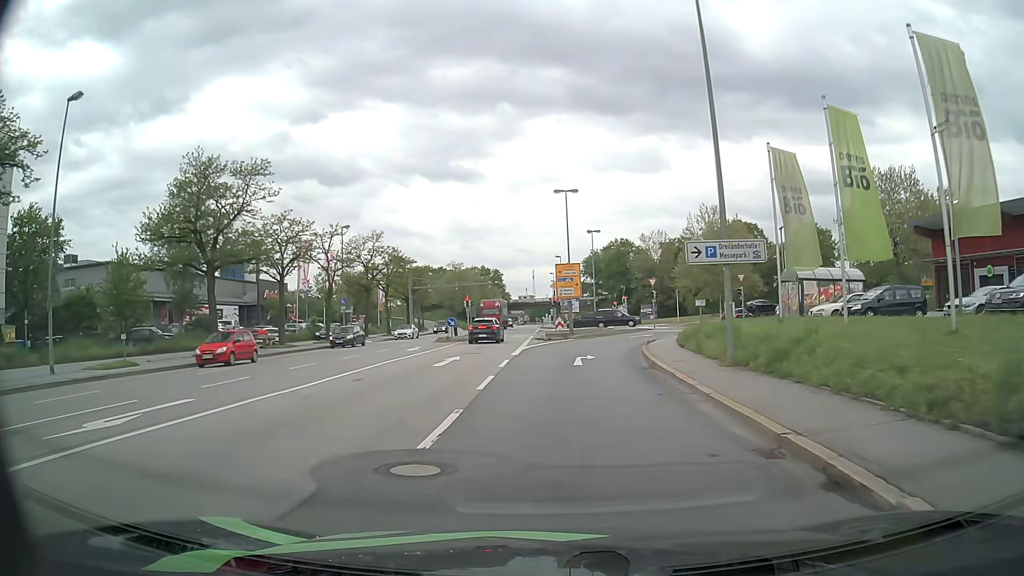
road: primary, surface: asphalt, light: Day
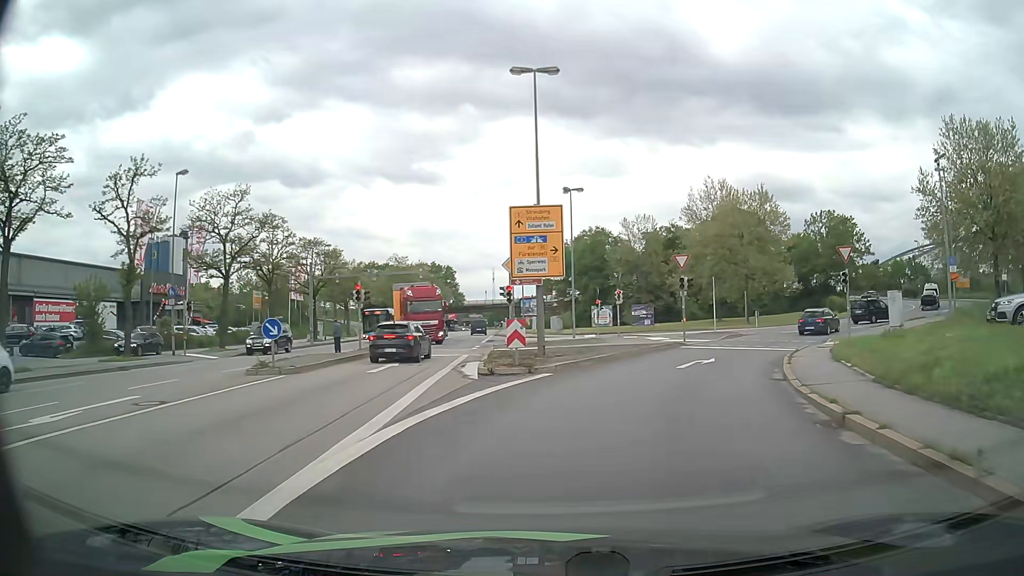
(+0.4, +24.4) m; +3°
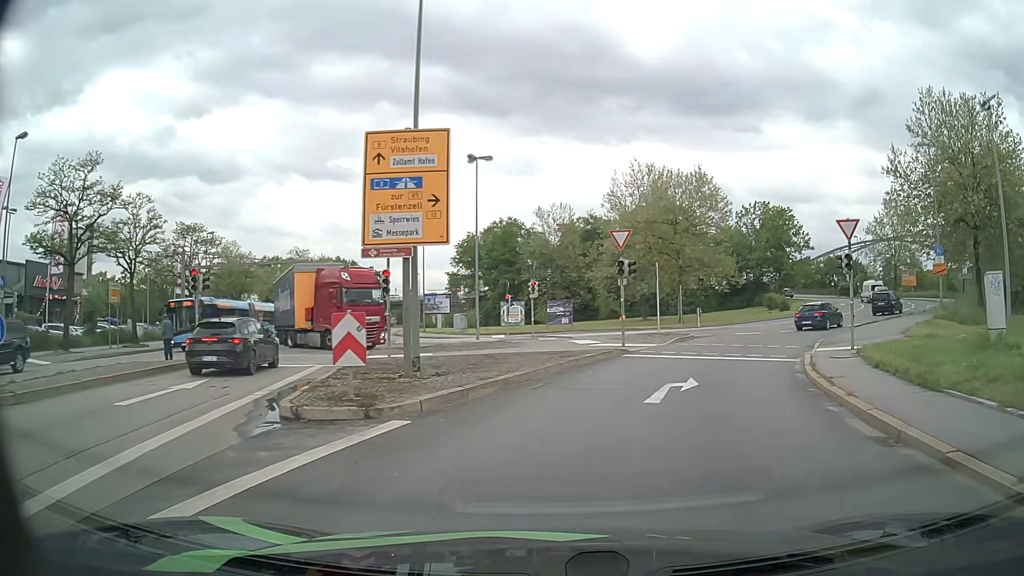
(+0.5, +8.4) m; +7°
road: primary_link
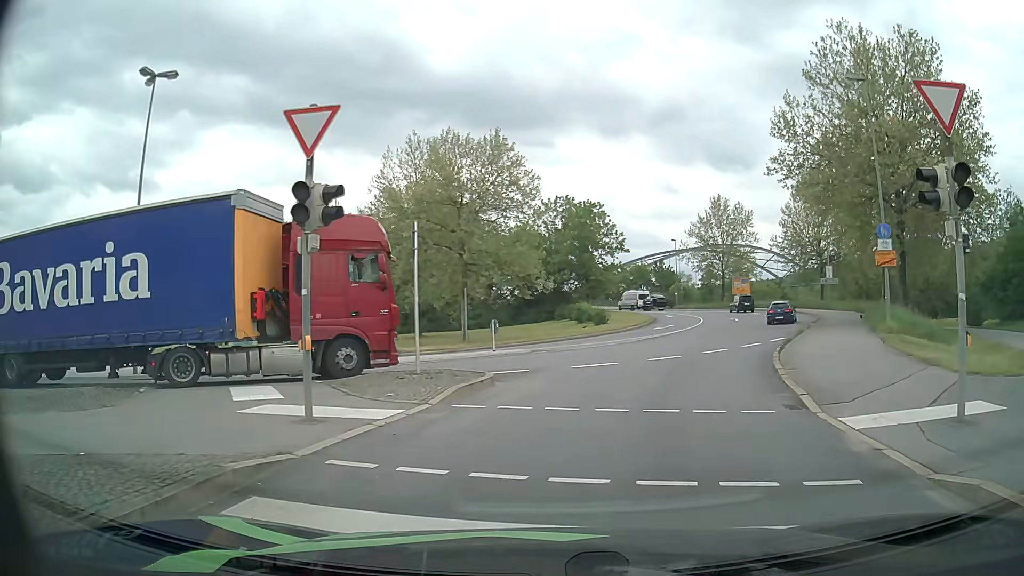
(+2.4, +14.8) m; +18°
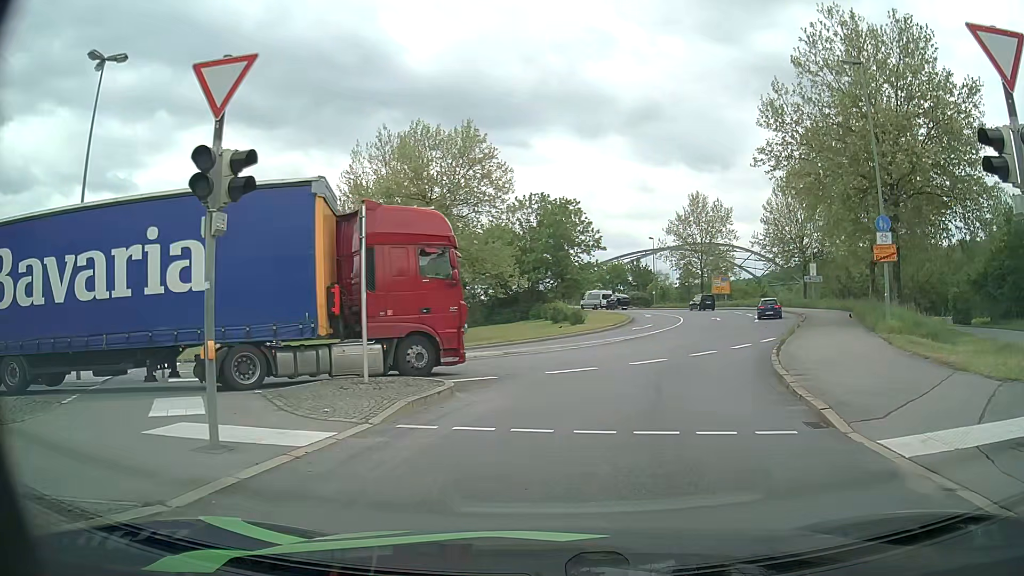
(0.0, +1.9) m; +2°
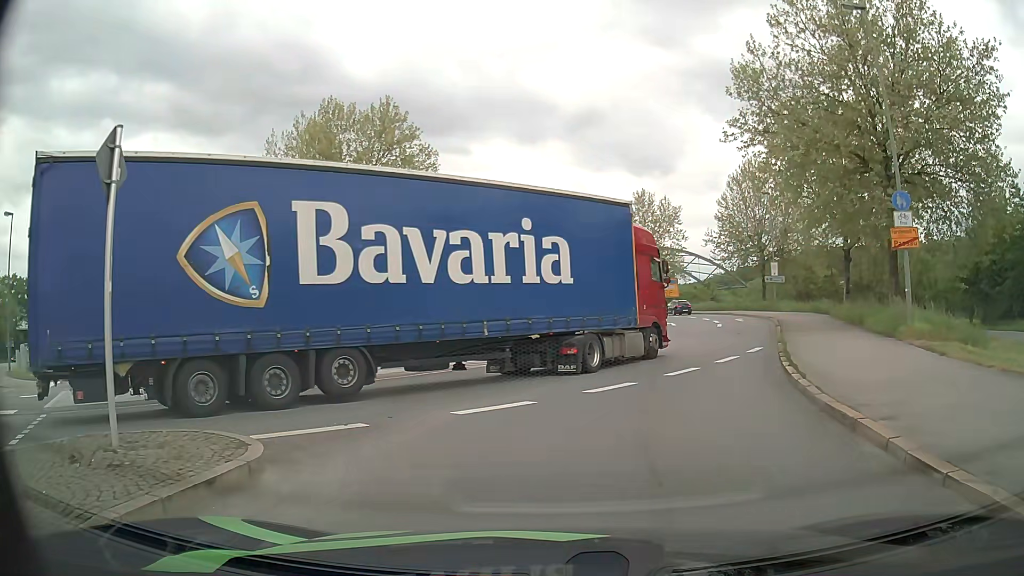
(+0.3, +5.6) m; +5°
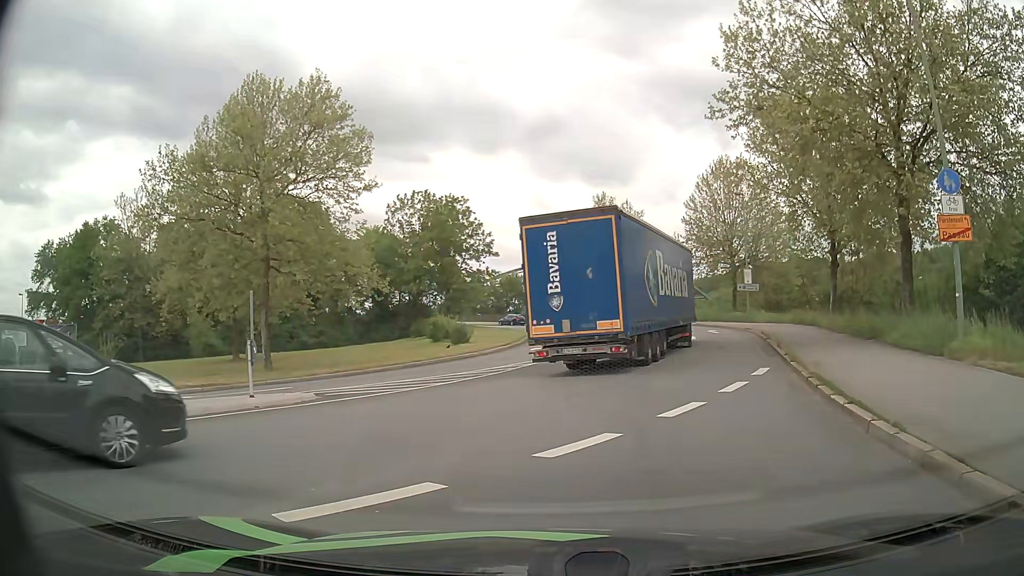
(+0.2, +4.8) m; +3°
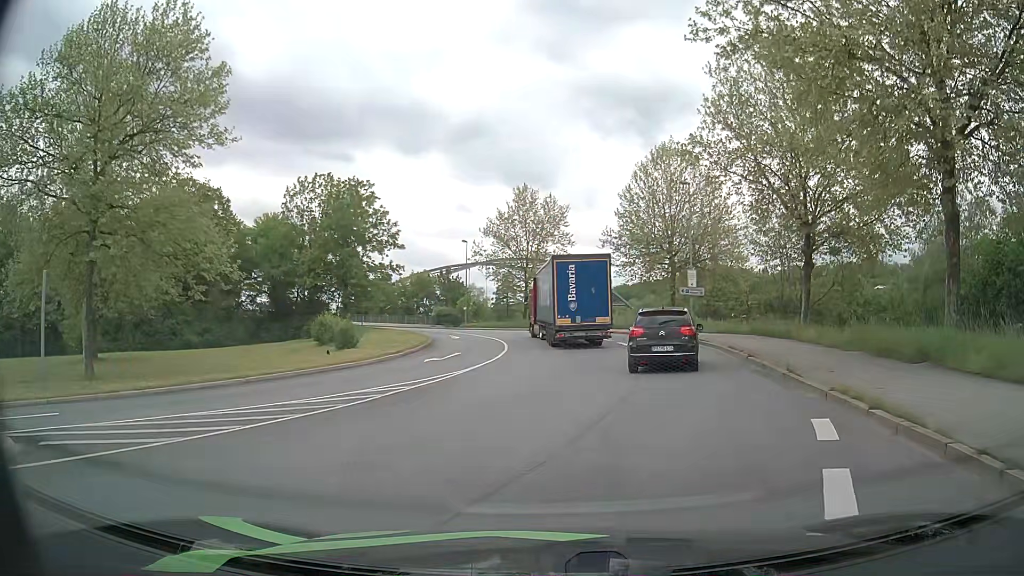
(+0.6, +8.2) m; +8°
